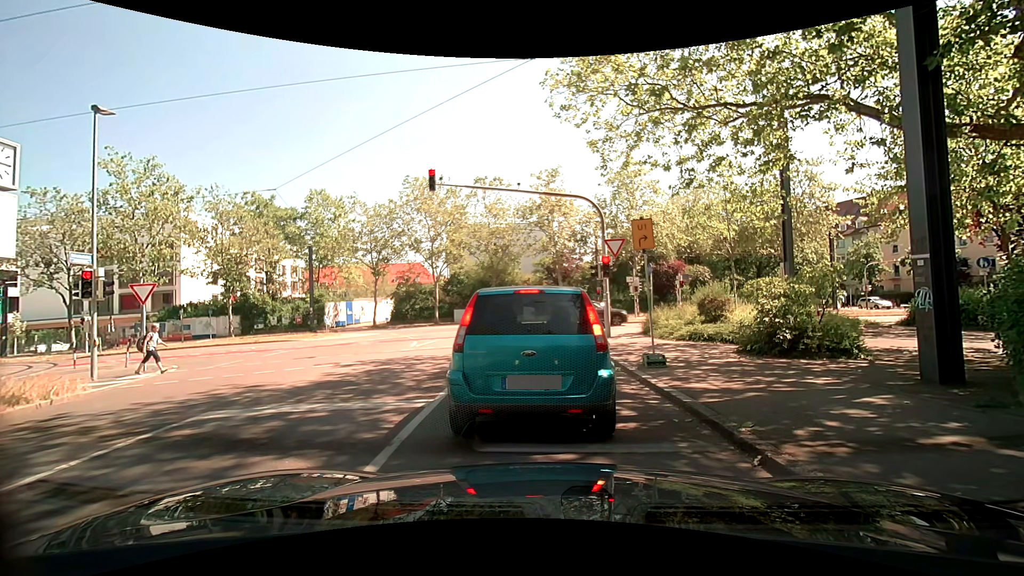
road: tertiary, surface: asphalt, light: Day
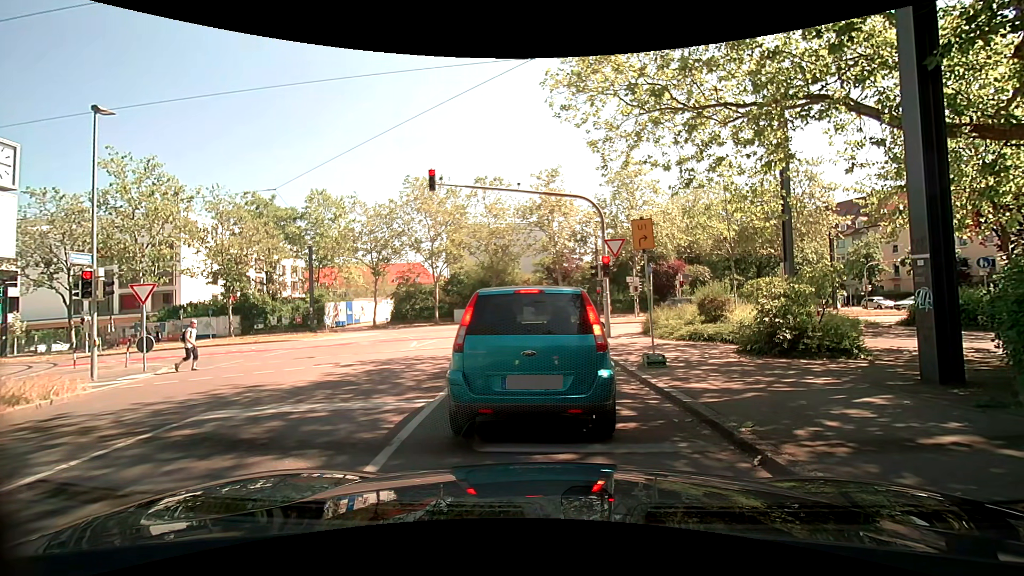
(0.0, 0.0) m; 0°
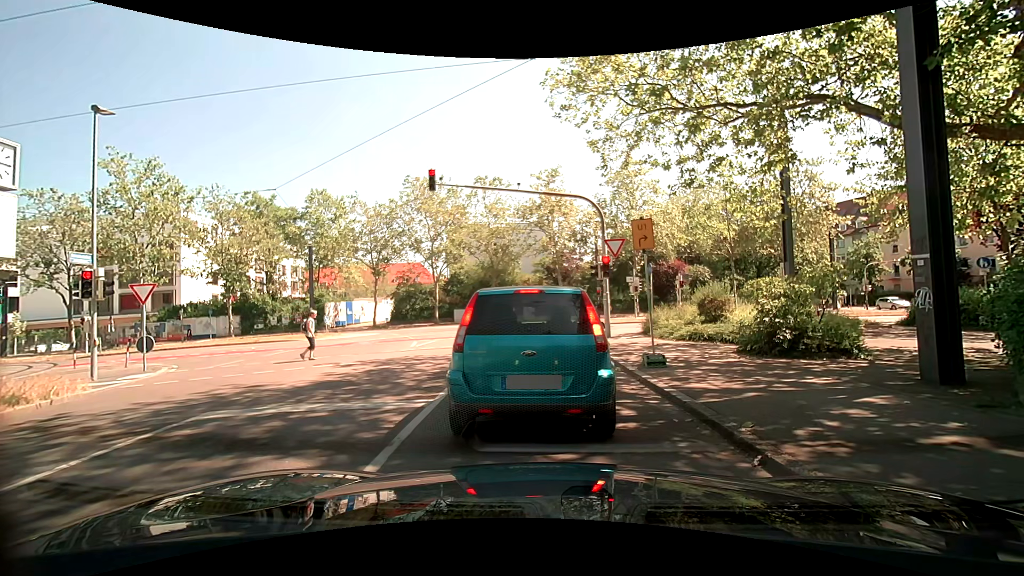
(0.0, 0.0) m; 0°
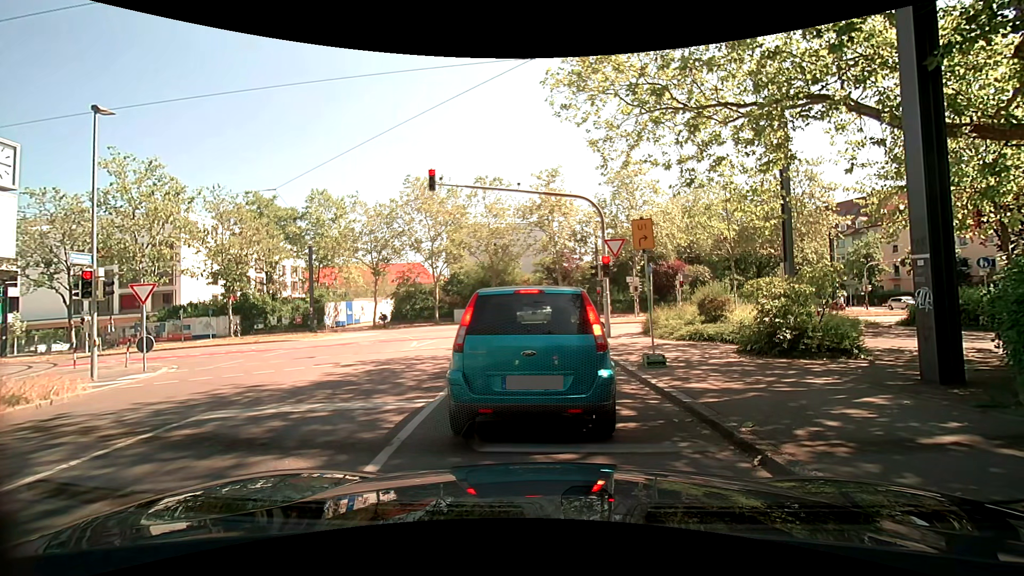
(0.0, 0.0) m; 0°
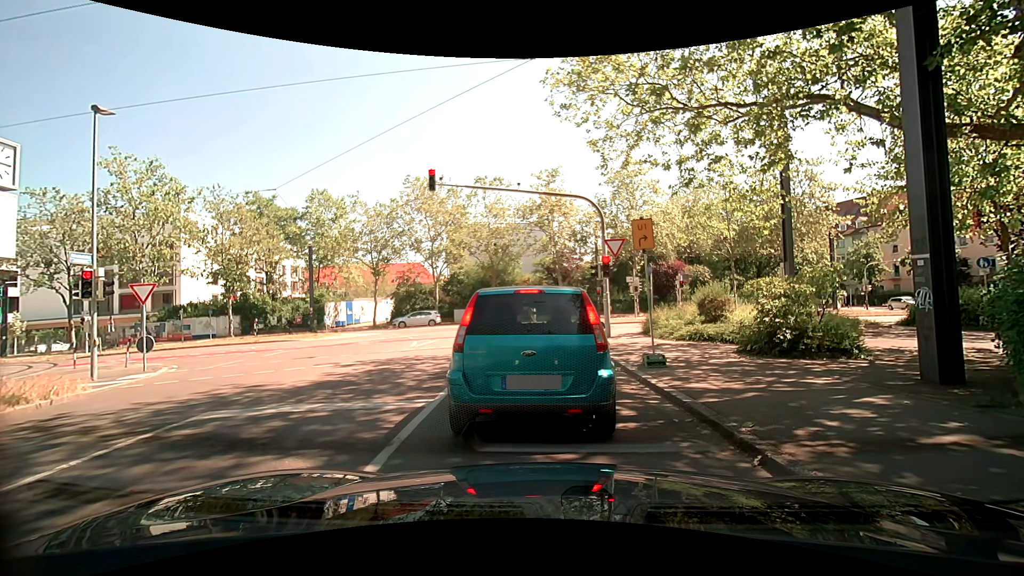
(0.0, 0.0) m; 0°
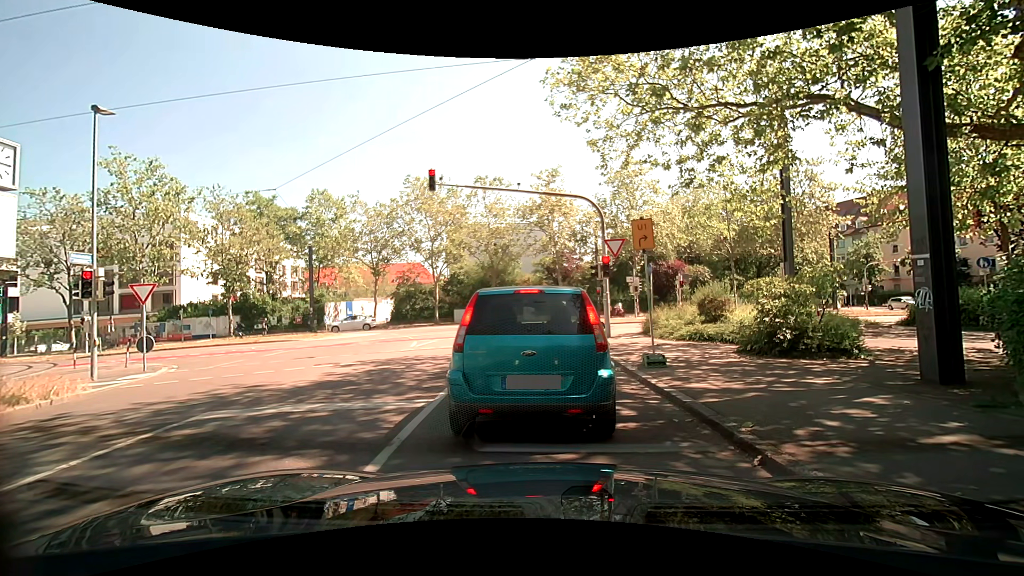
(0.0, 0.0) m; 0°
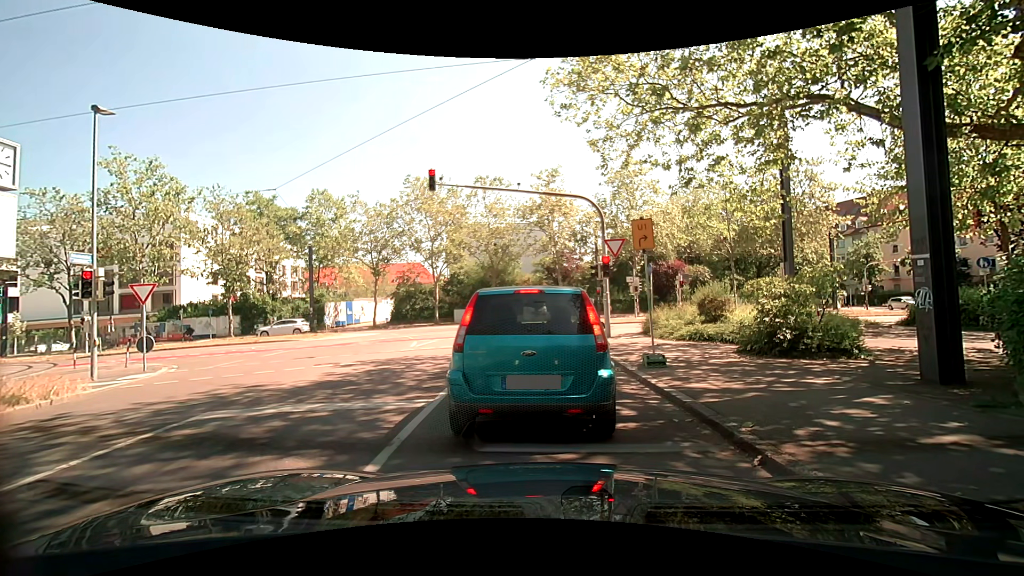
(0.0, 0.0) m; 0°
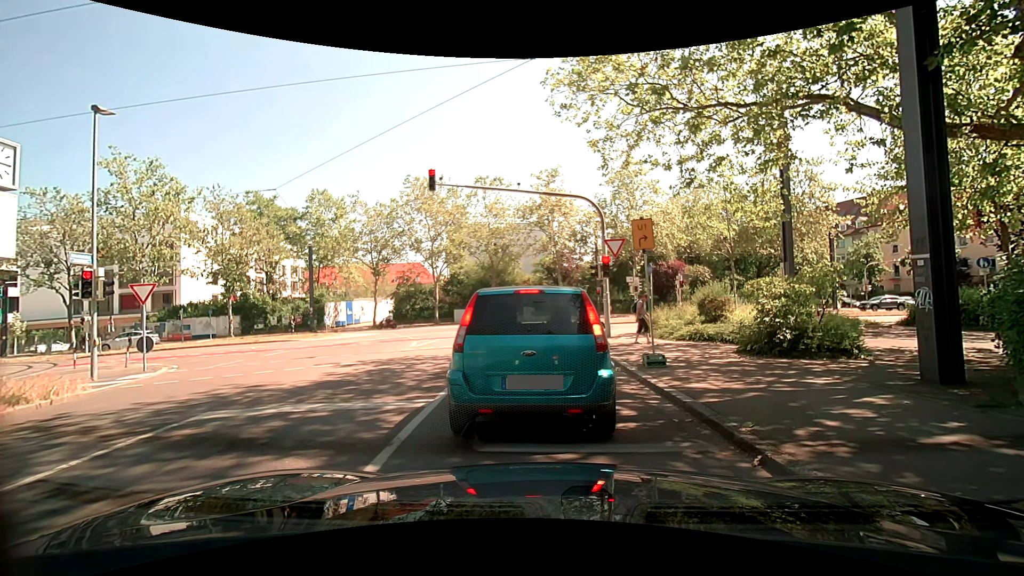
(0.0, 0.0) m; 0°
